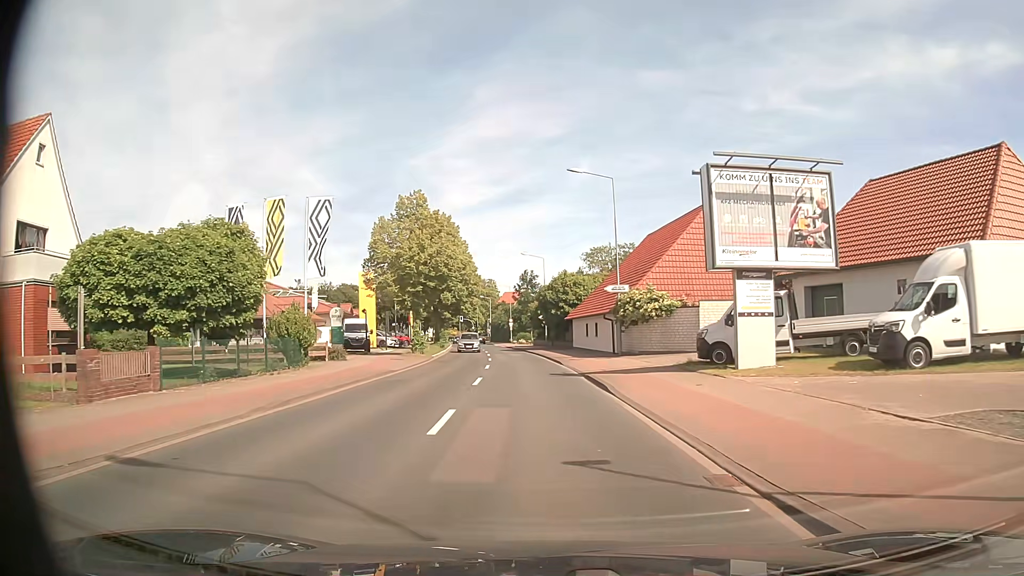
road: secondary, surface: asphalt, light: Day
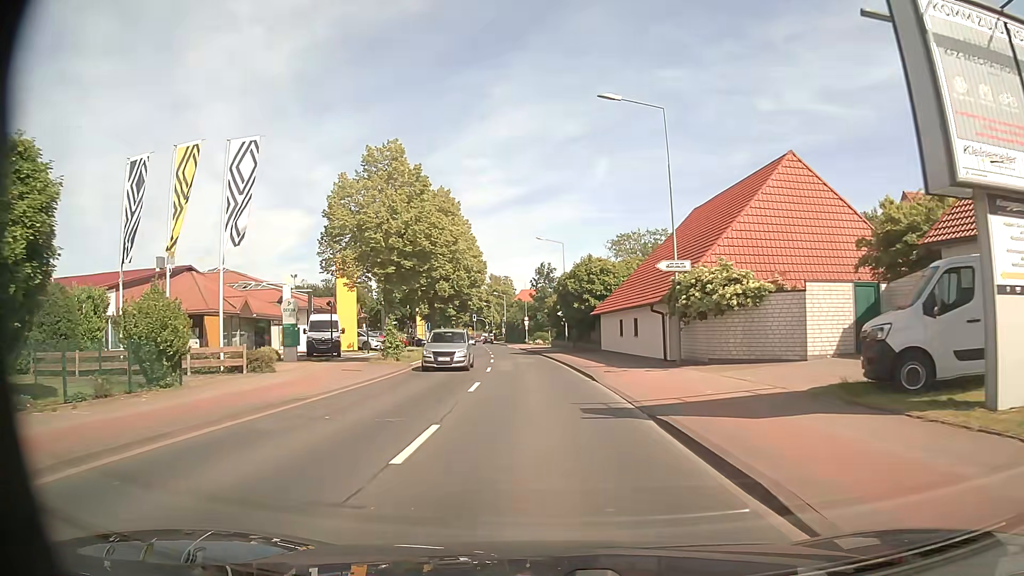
(-0.1, +11.2) m; -1°
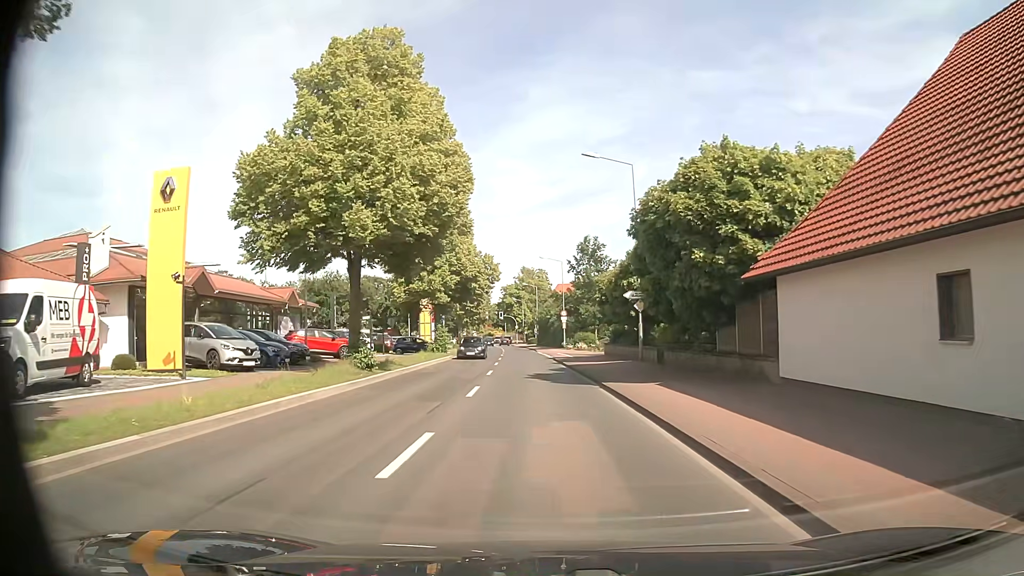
(-0.9, +27.9) m; -3°
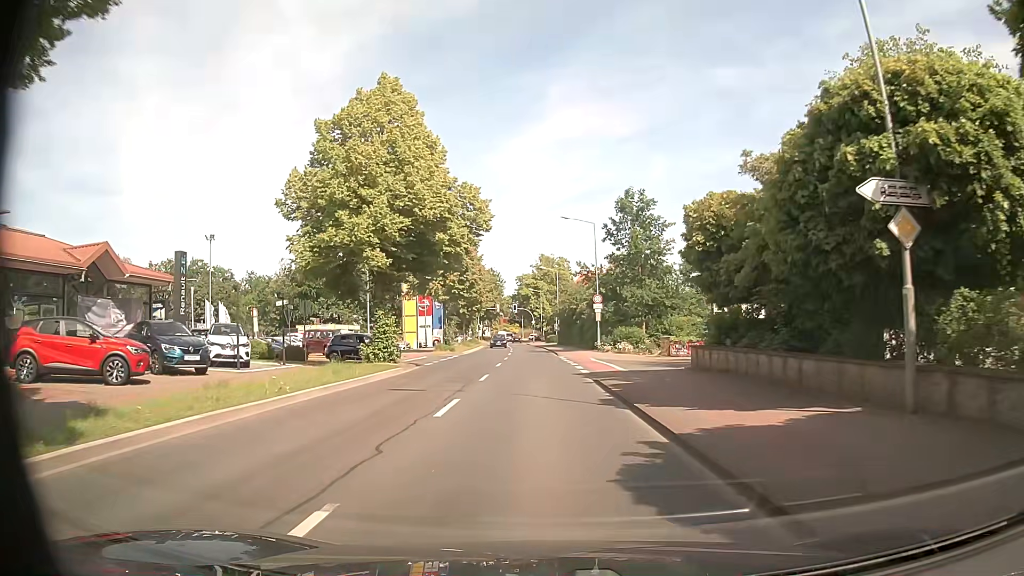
(-0.4, +22.3) m; -2°
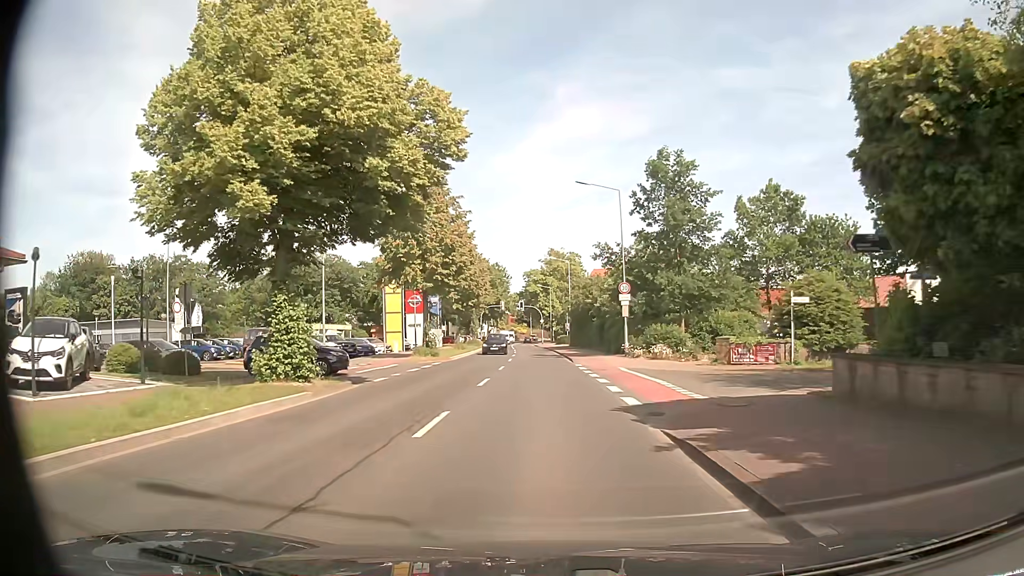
(-0.1, +11.2) m; -1°
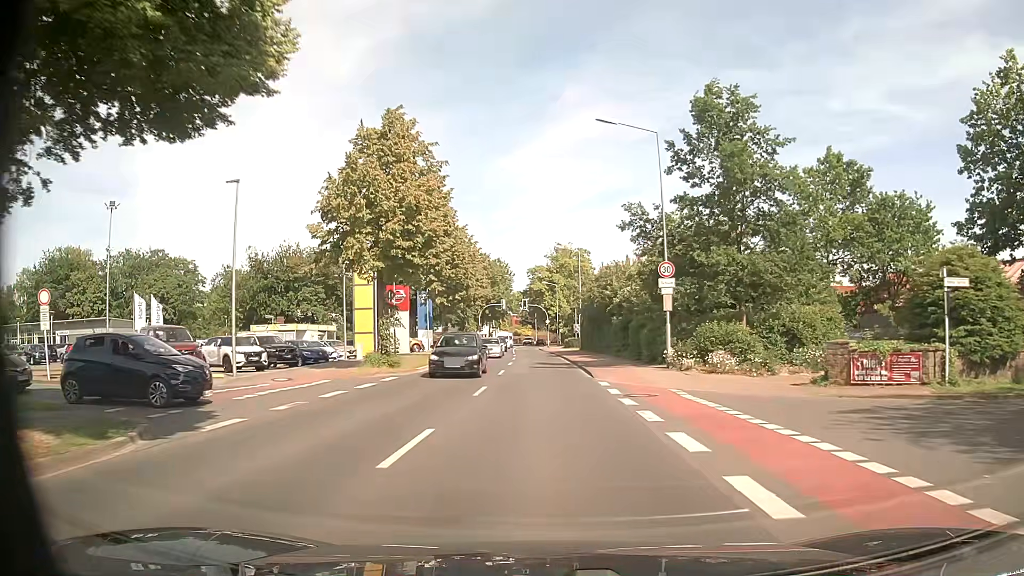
(-0.1, +11.2) m; 0°
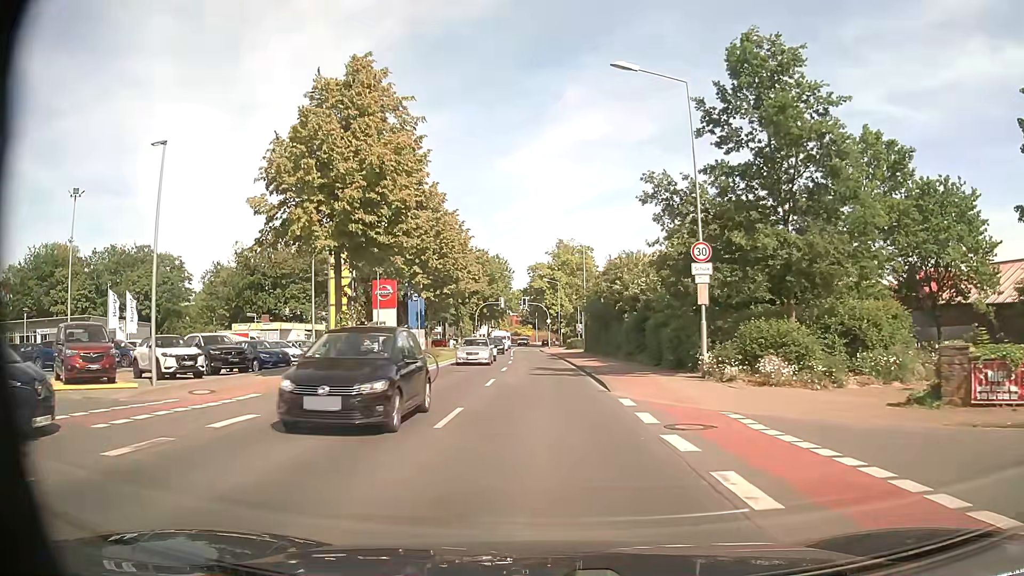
(0.0, +5.6) m; -1°
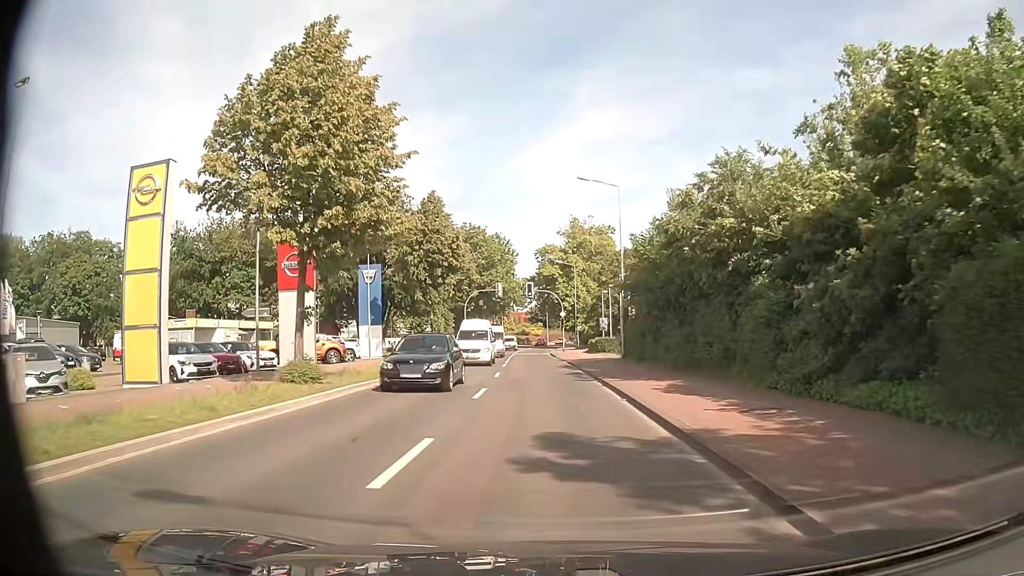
(0.0, +22.4) m; 0°
(0, +10) (0, +20) (0, +30) (-1, +40) (-1, +50) (-1, +60) (-2, +70) (-2, +80) (-1, +90) (-1, +100) m
